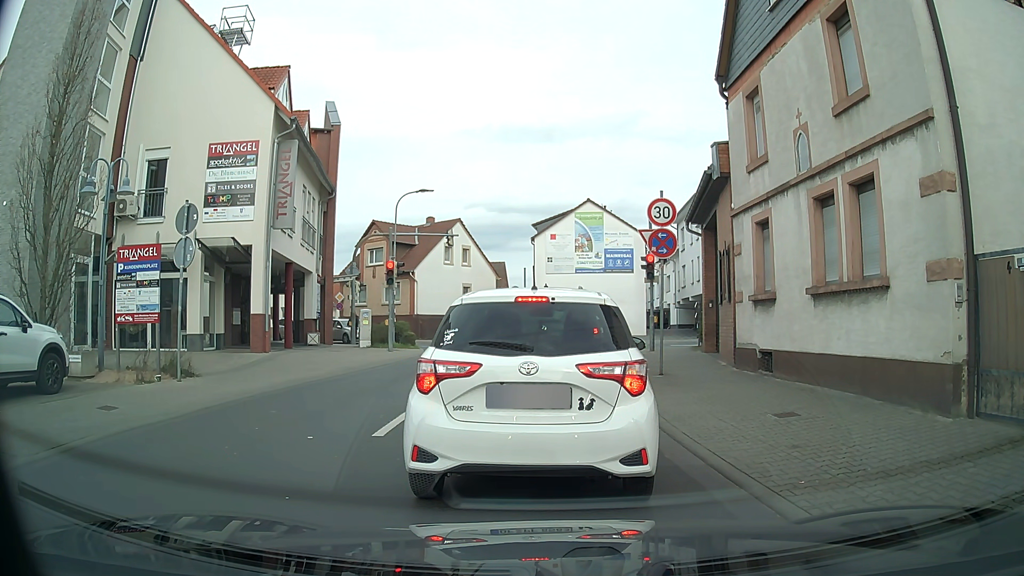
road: unclassified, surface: asphalt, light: Day
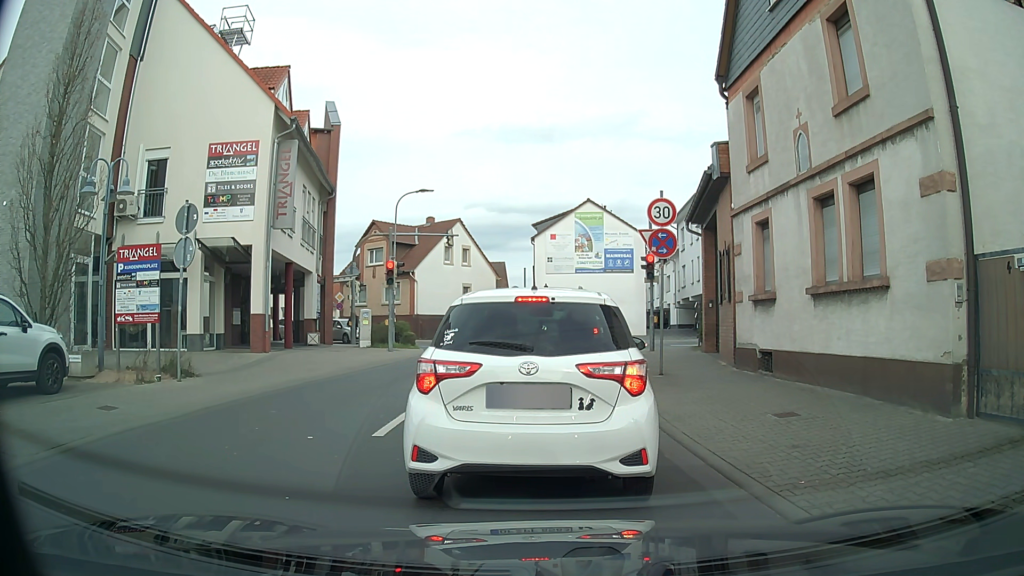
(0.0, 0.0) m; 0°
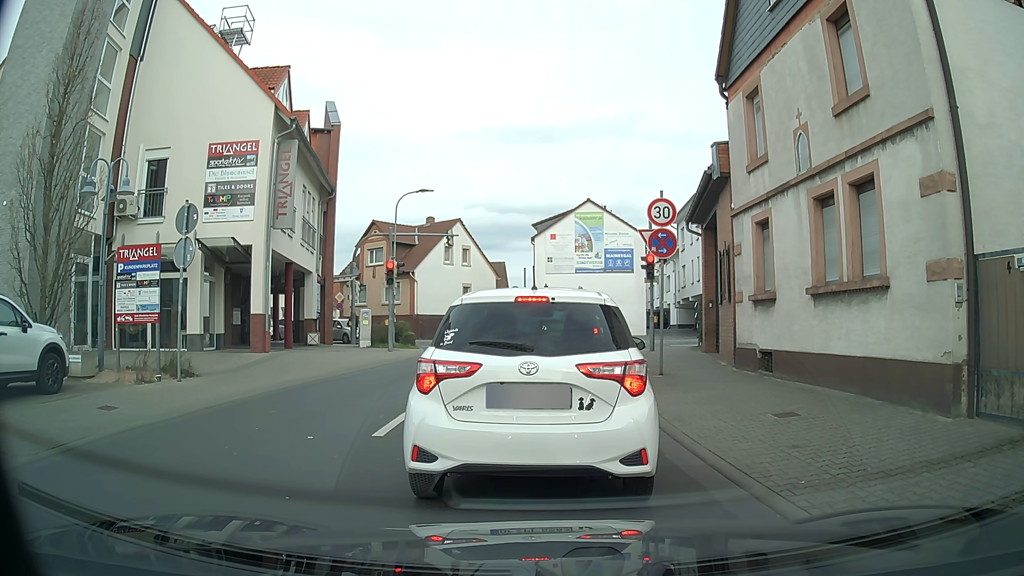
(0.0, 0.0) m; 0°
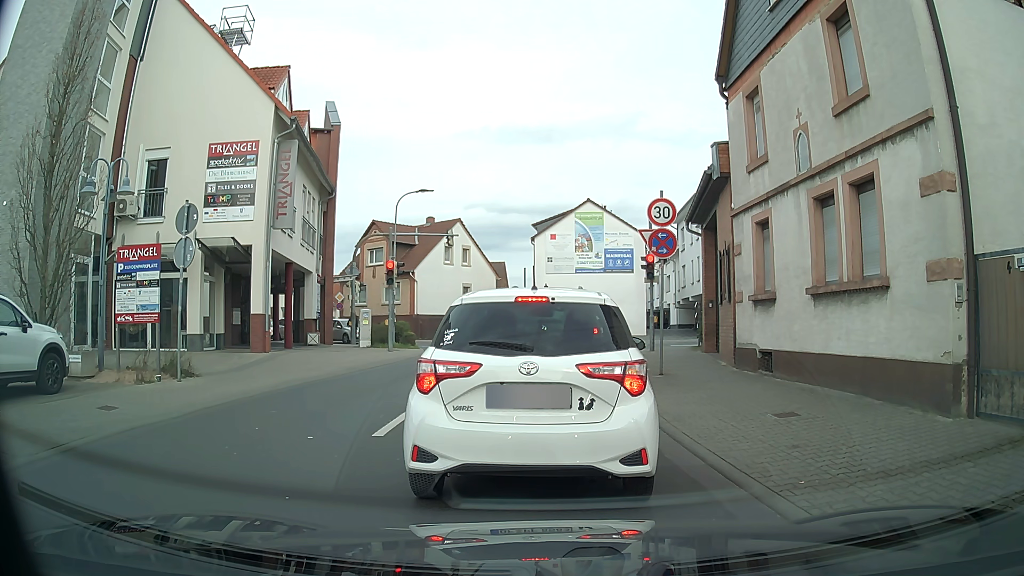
(0.0, 0.0) m; 0°
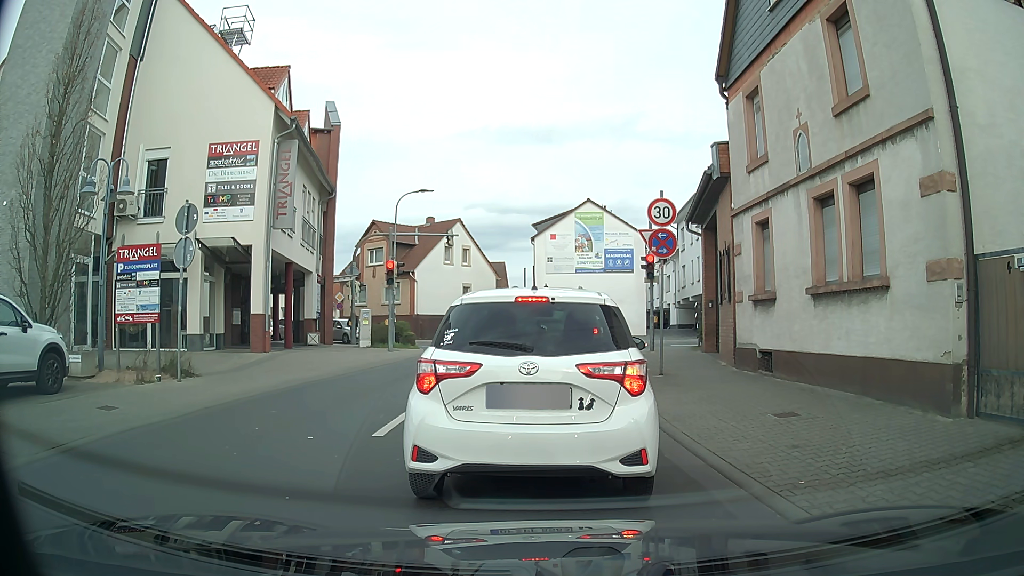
(0.0, 0.0) m; 0°
